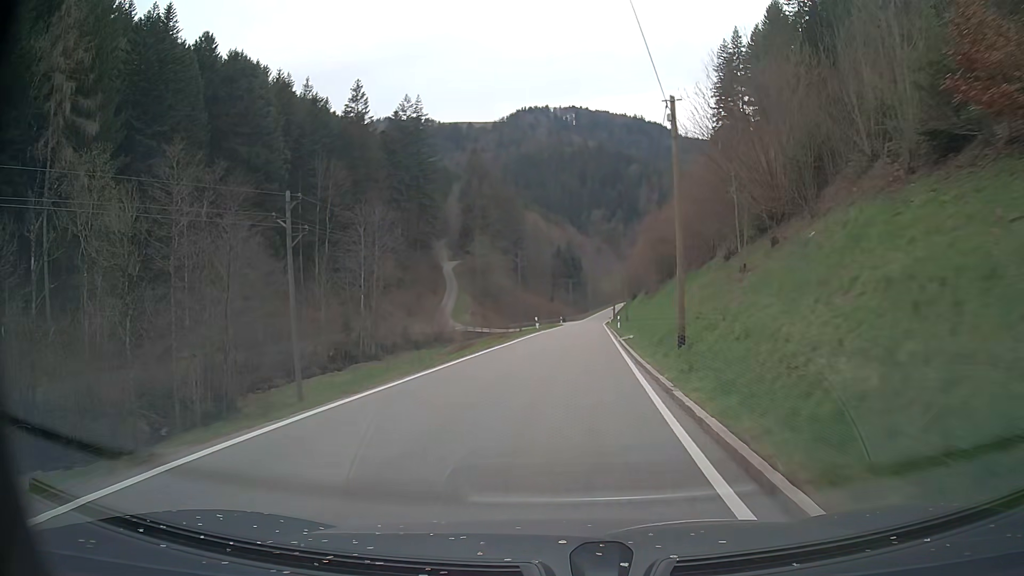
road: tertiary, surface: asphalt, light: Day
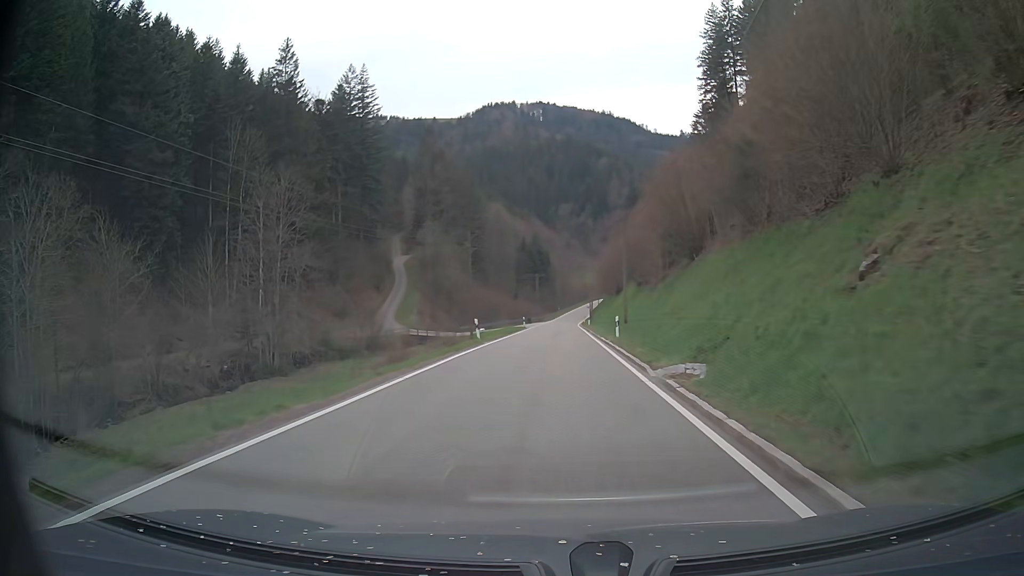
(+0.6, +21.8) m; +3°
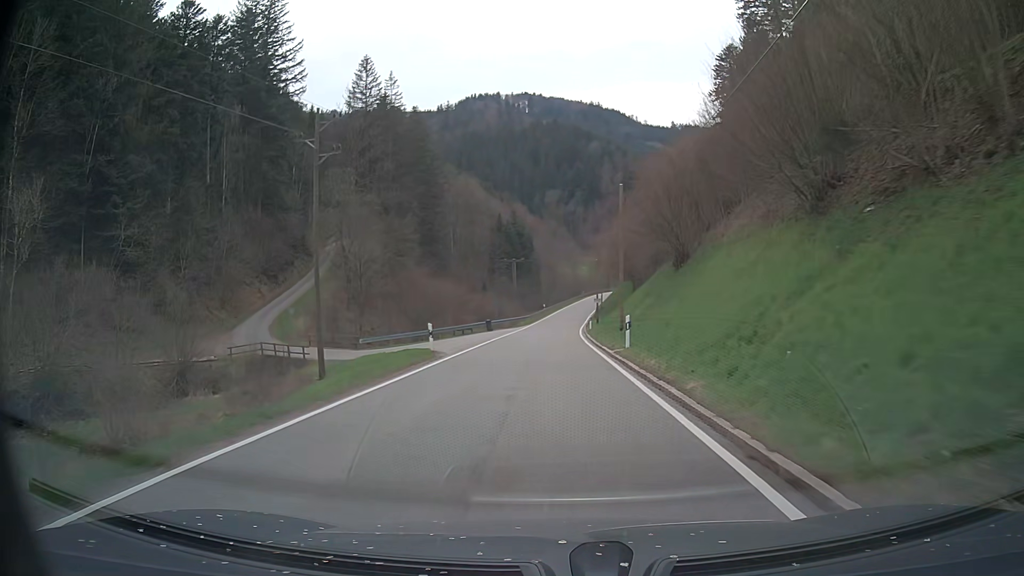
(+0.9, +44.9) m; +1°
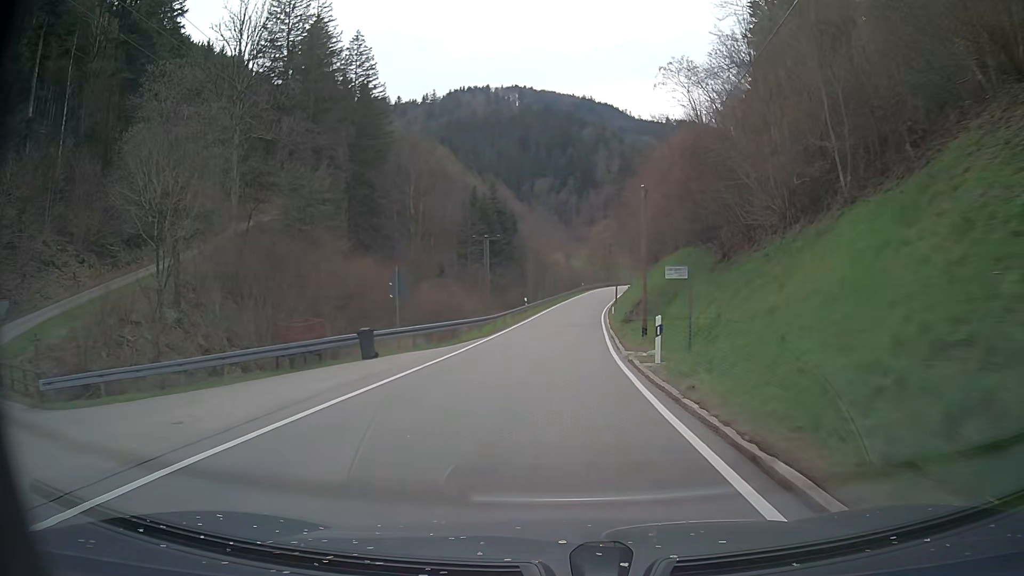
(+0.1, +34.8) m; +1°
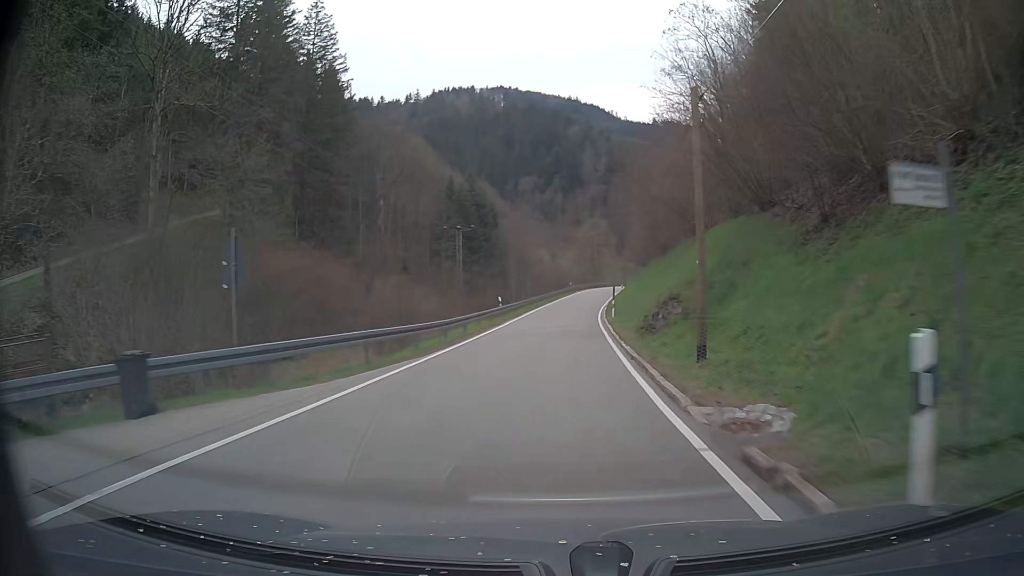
(+0.1, +11.8) m; +1°
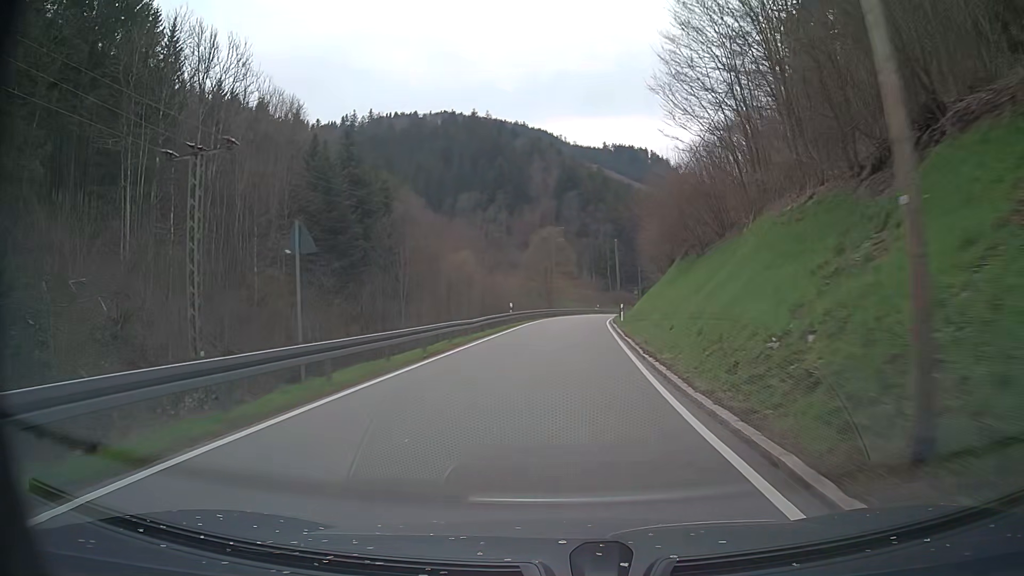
(+1.7, +47.6) m; +5°
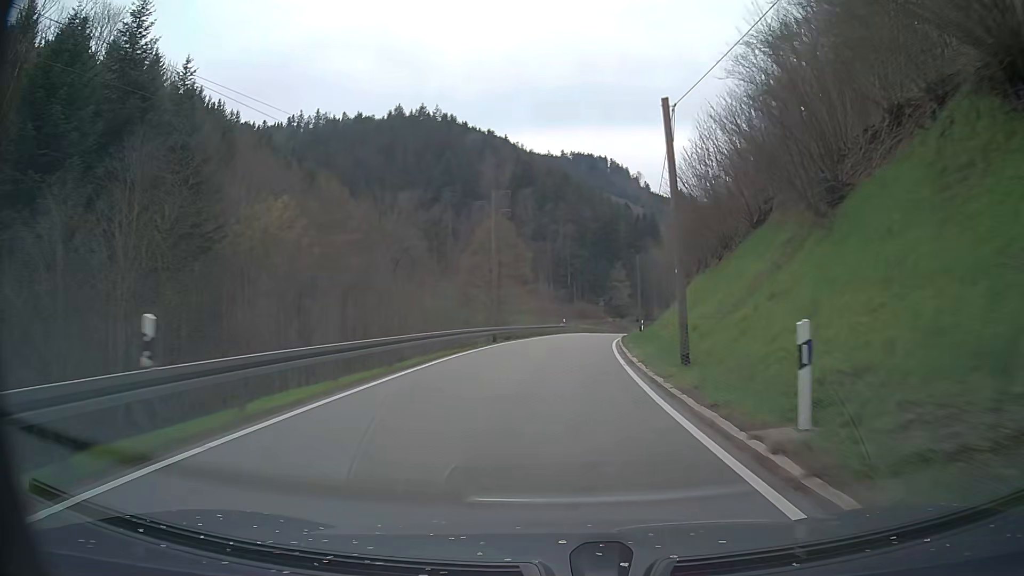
(+1.0, +35.0) m; +3°
(0, +10) (+1, +20) (+1, +30) (+2, +40) (+4, +50) (+6, +60) (+8, +69) (+10, +79) (+13, +89) (+16, +98) m
